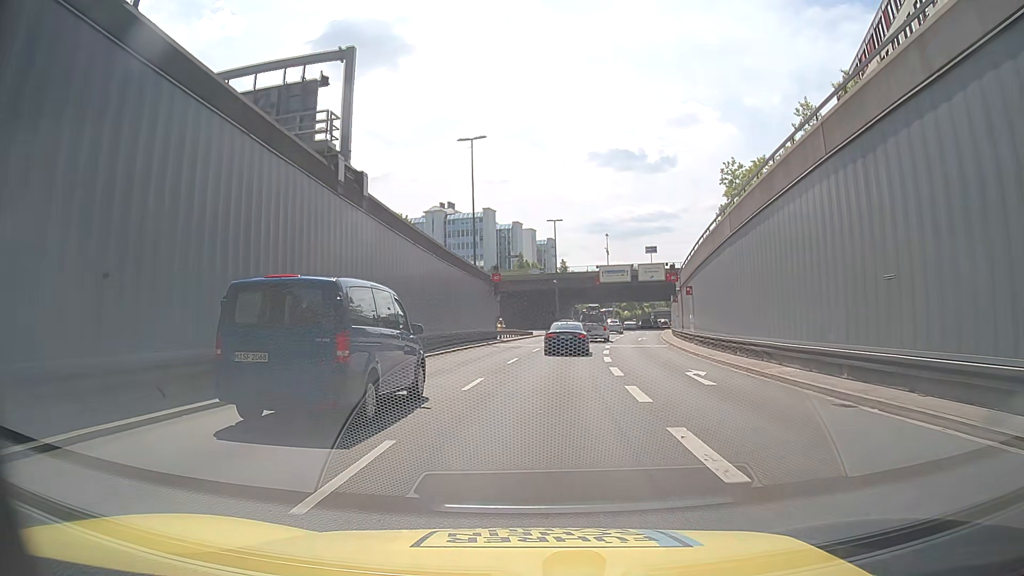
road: trunk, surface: asphalt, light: Day
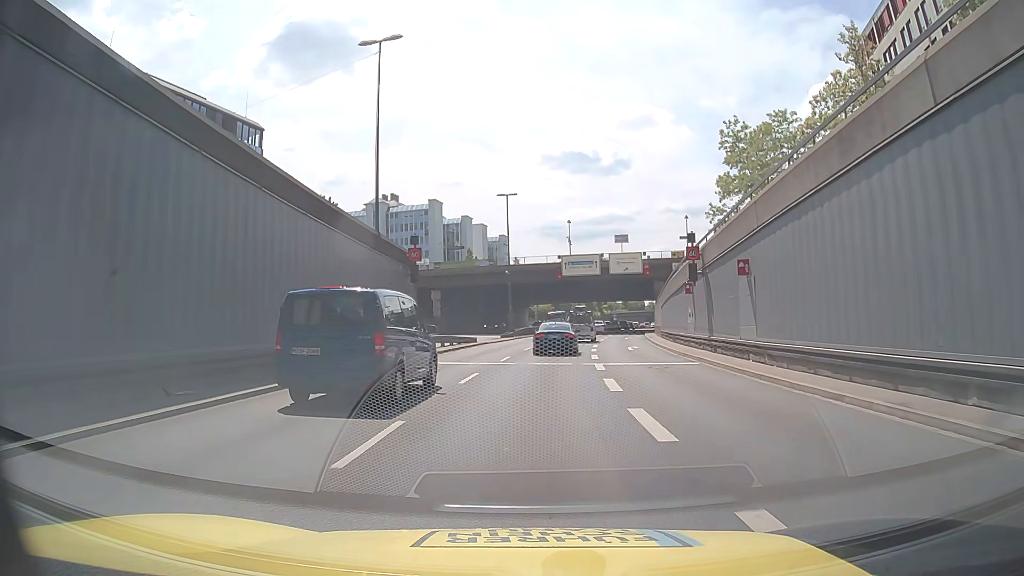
(+0.3, +16.4) m; +2°
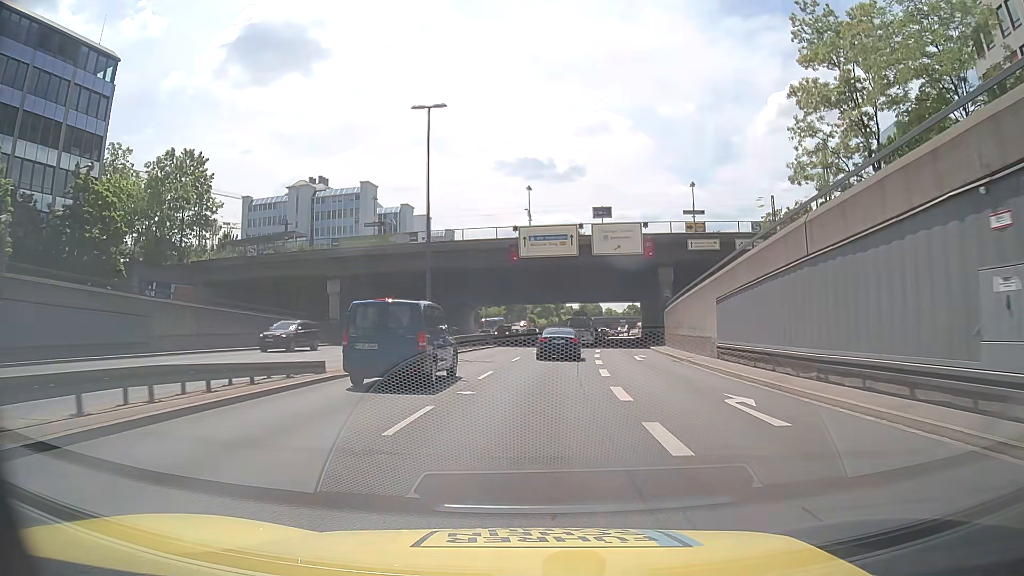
(+1.0, +25.3) m; +4°
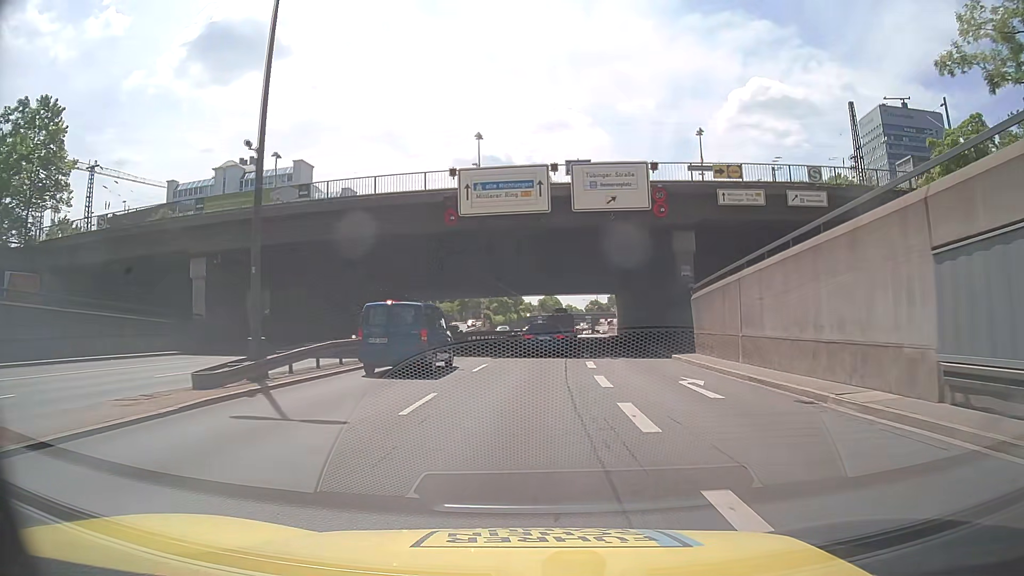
(+0.6, +17.0) m; +3°
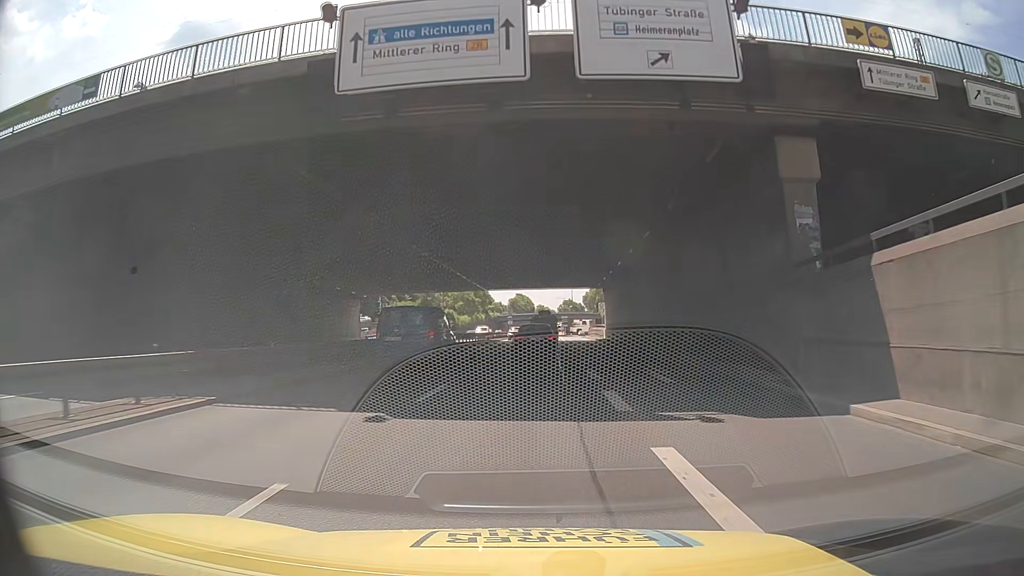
(+0.4, +16.9) m; +2°
